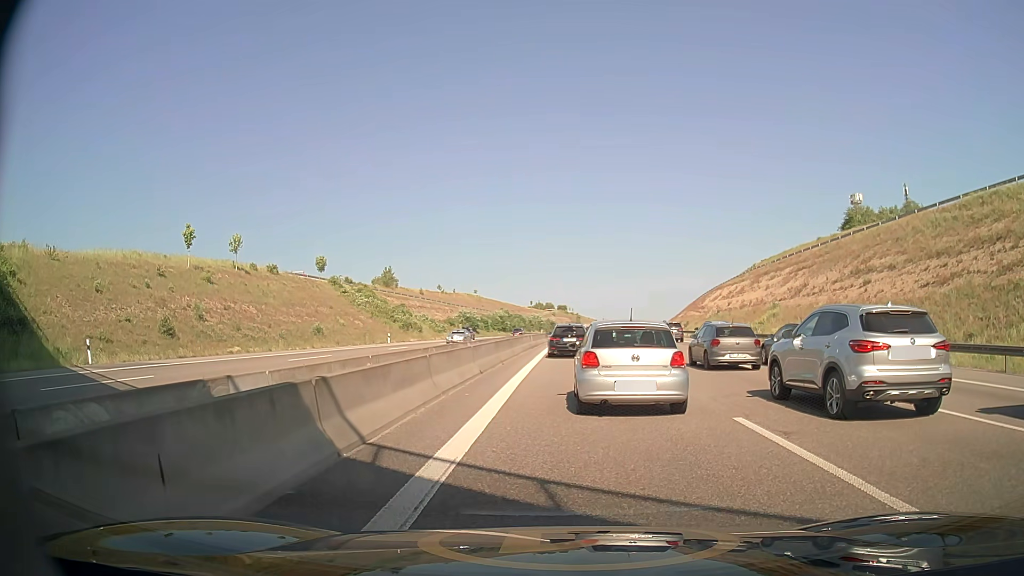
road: motorway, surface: asphalt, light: Day
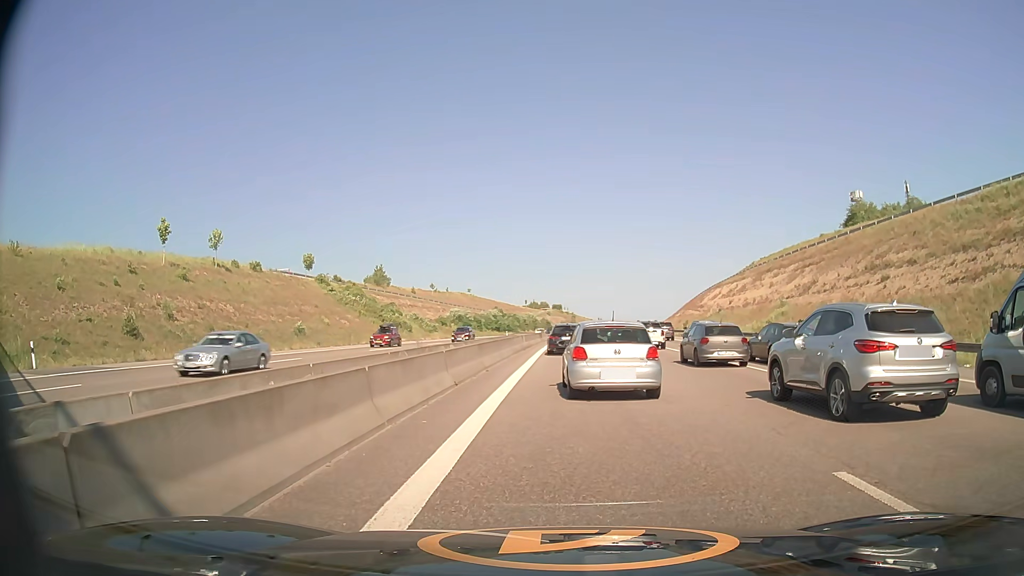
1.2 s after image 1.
(+0.1, +3.9) m; +2°
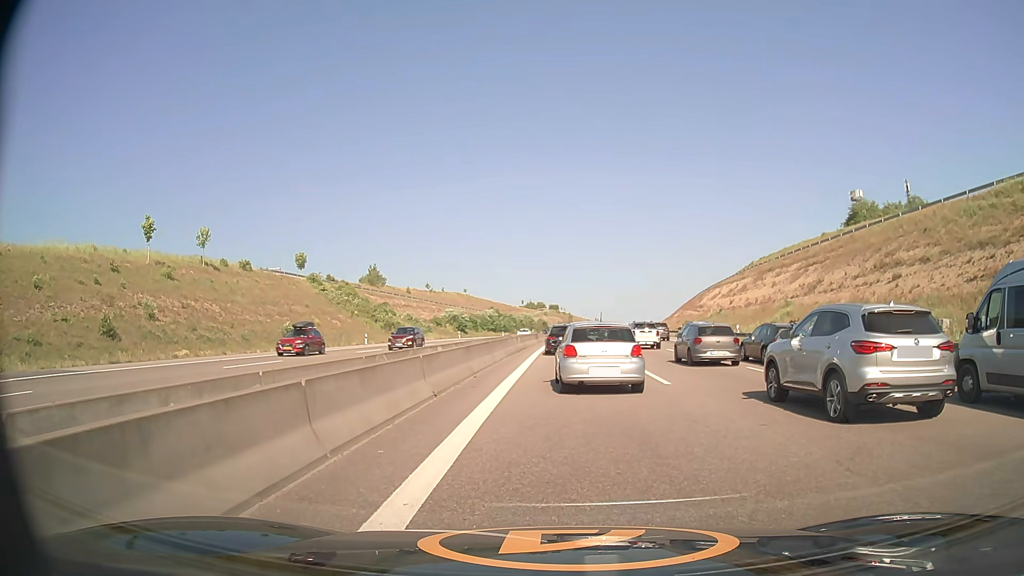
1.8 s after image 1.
(0.0, +2.3) m; 0°
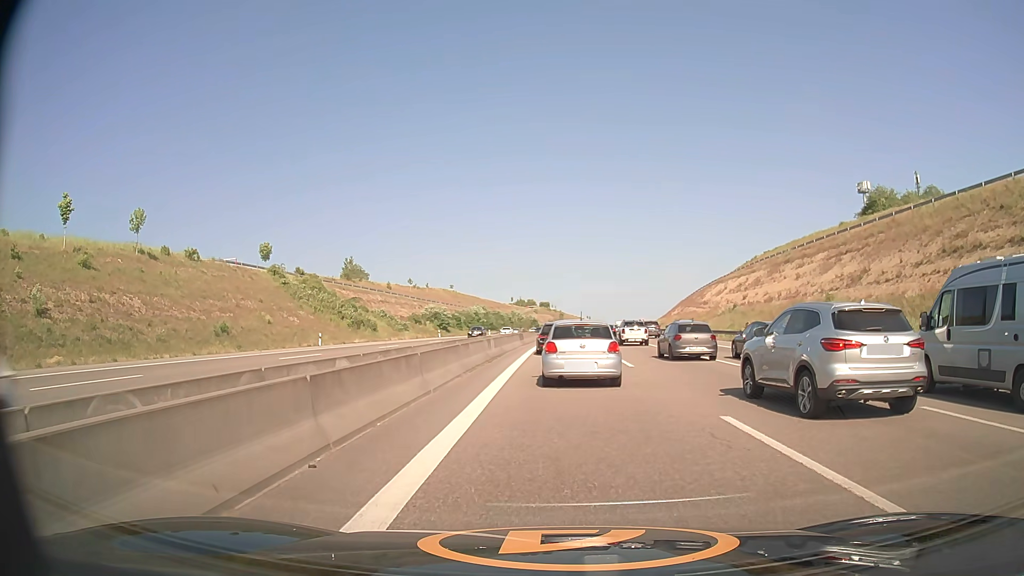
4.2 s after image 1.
(+0.1, +11.7) m; +1°
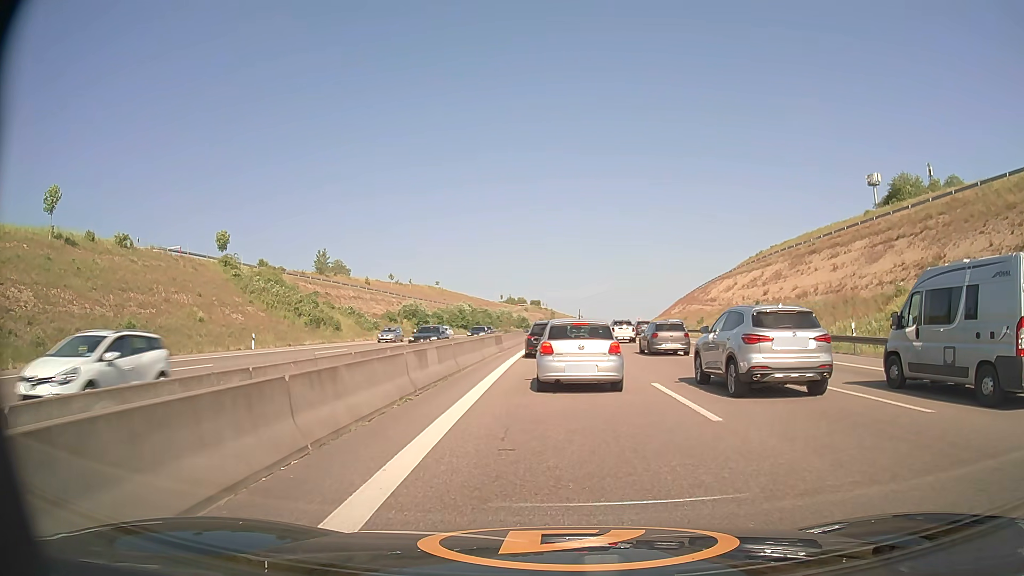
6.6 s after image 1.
(+0.1, +12.1) m; 0°
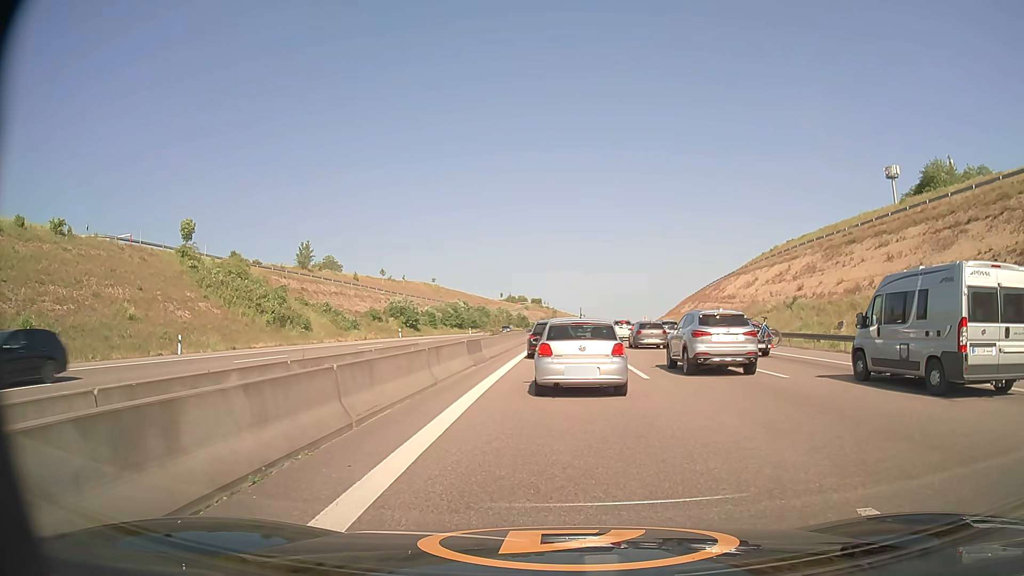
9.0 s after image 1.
(+0.1, +10.4) m; +1°
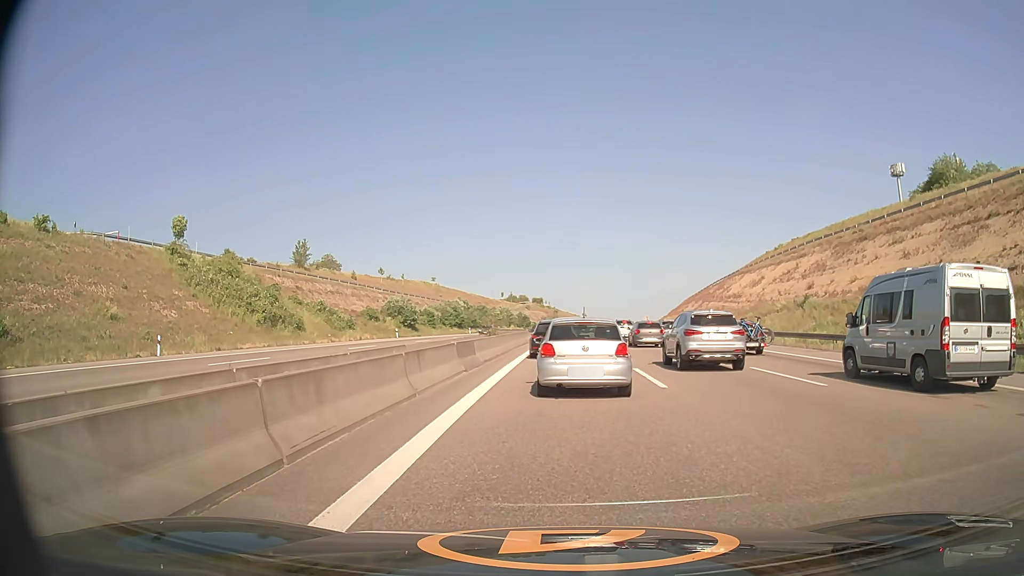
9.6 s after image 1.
(0.0, +2.4) m; -1°
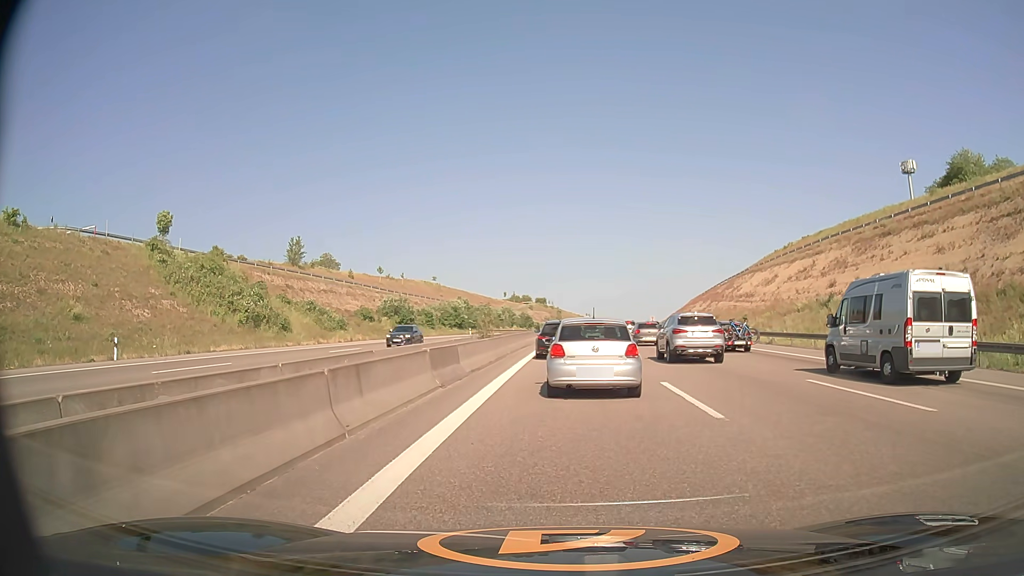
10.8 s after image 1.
(0.0, +4.4) m; 0°
(0, +10) (0, +20) (0, +30) (+1, +40) (+1, +50) (+2, +60) (+2, +70) (+3, +80) (+3, +90) (+4, +100) m
